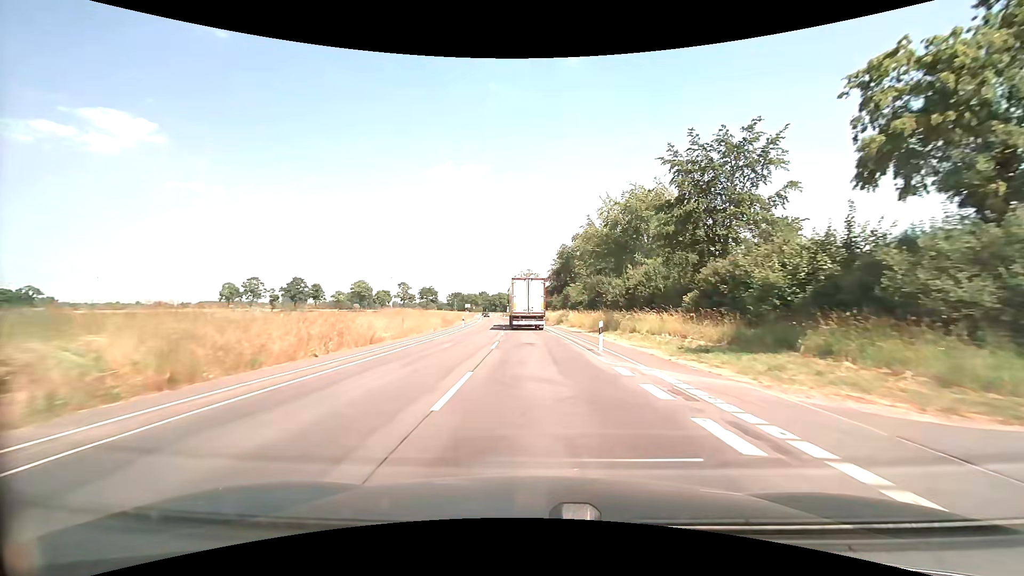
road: secondary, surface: asphalt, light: Day
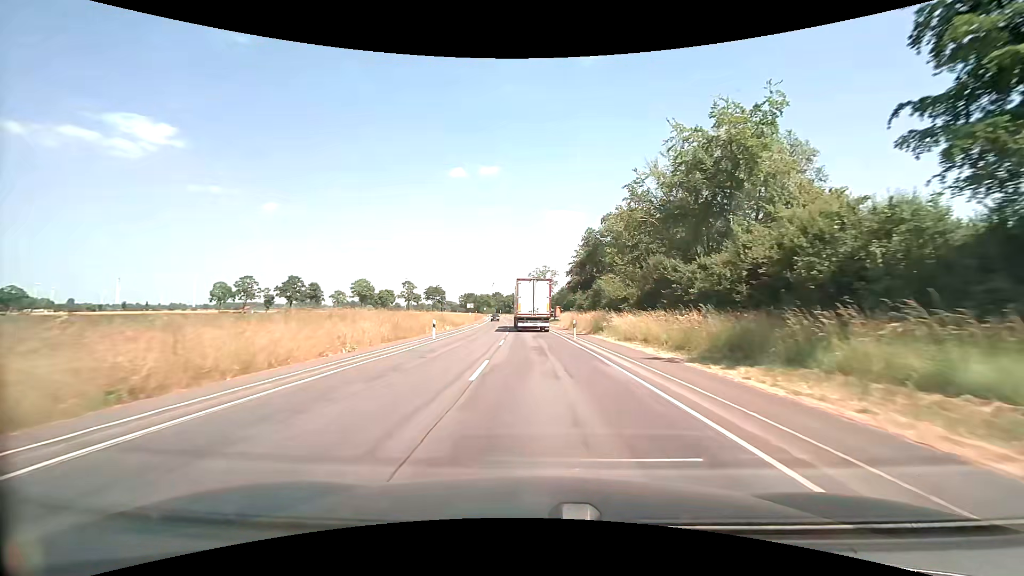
(-0.4, +20.8) m; -2°
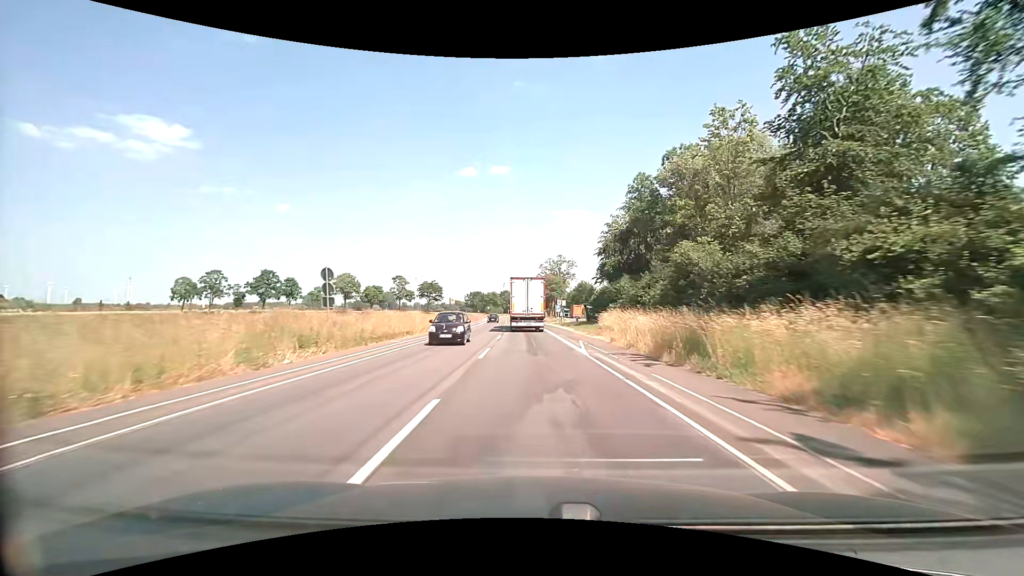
(-0.4, +31.0) m; -2°
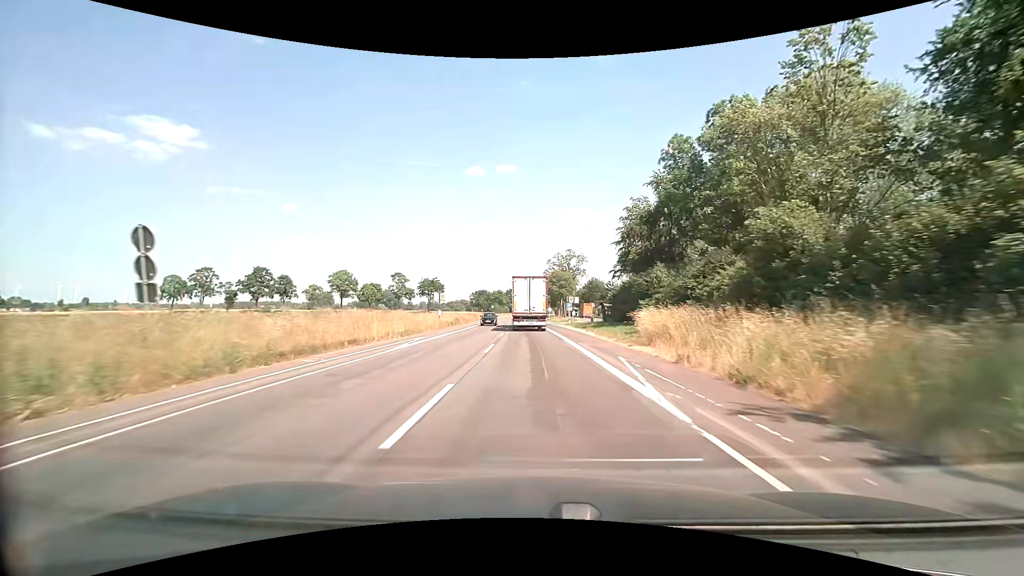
(0.0, +10.3) m; 0°
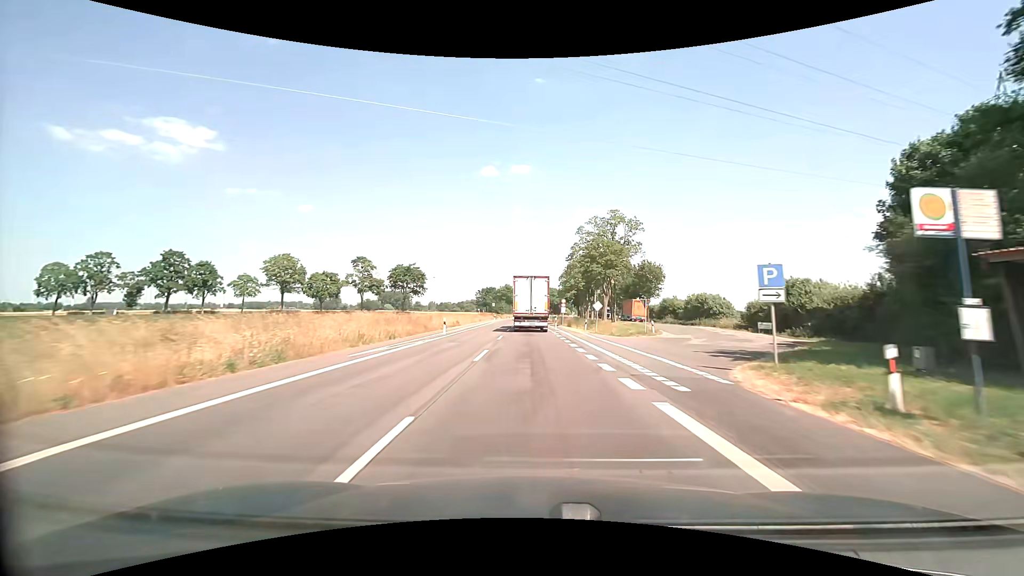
(-1.5, +50.9) m; -2°
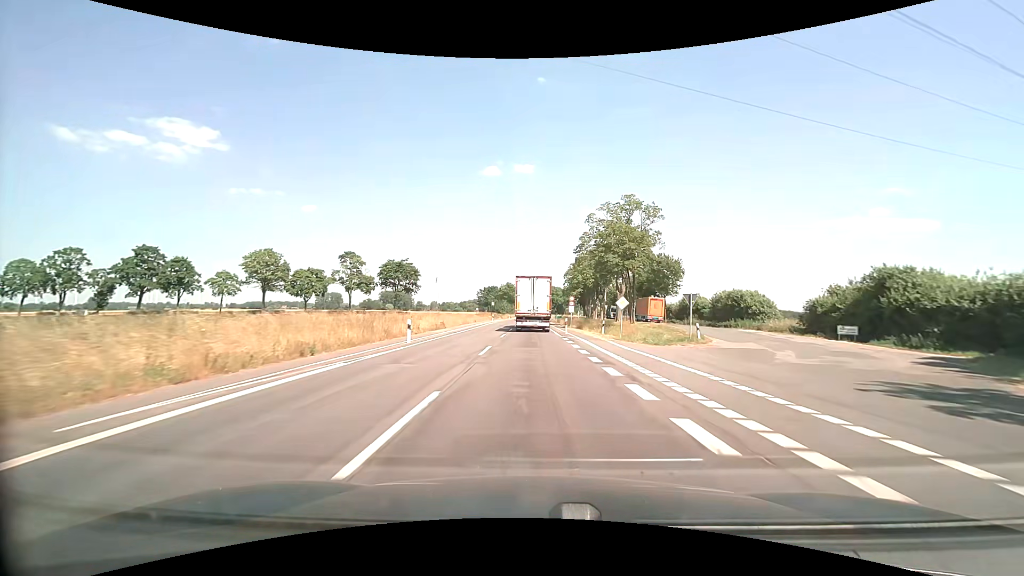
(0.0, +10.1) m; 0°
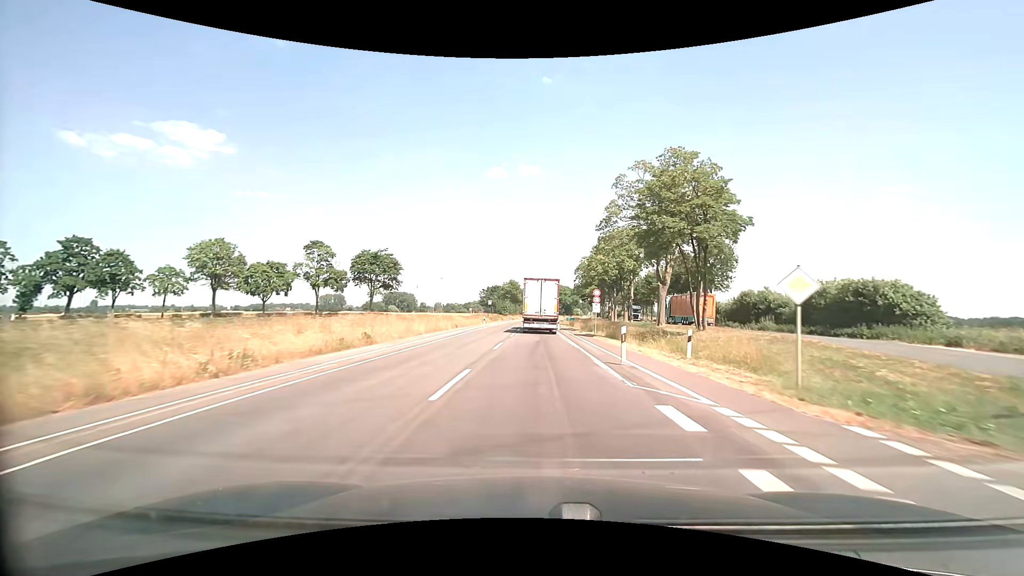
(-0.1, +20.1) m; -1°
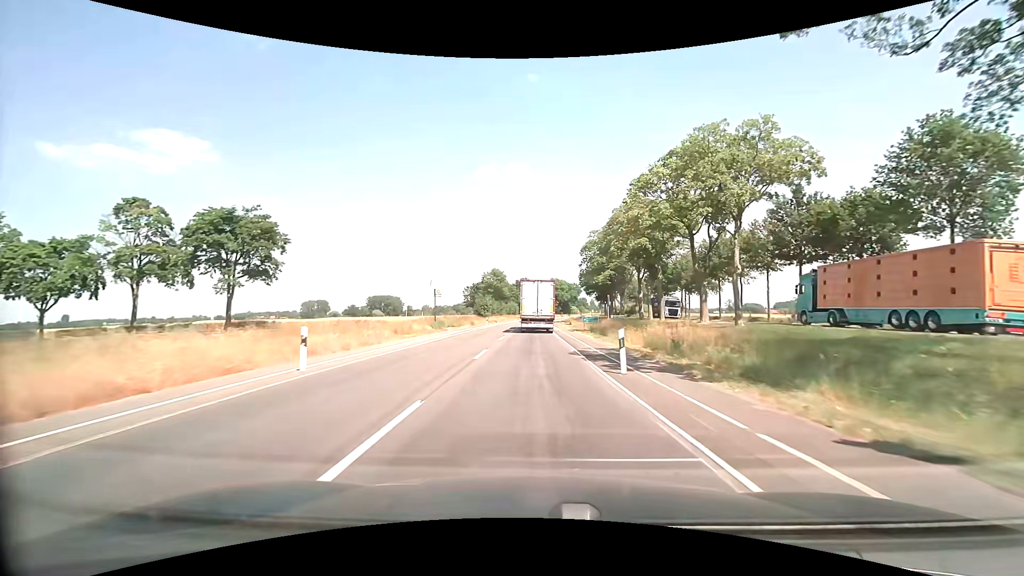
(+0.2, +40.1) m; +1°
(0, +10) (0, +20) (0, +30) (0, +40) (0, +50) (0, +60) (0, +70) (0, +80) (+1, +90) (+1, +100) m
